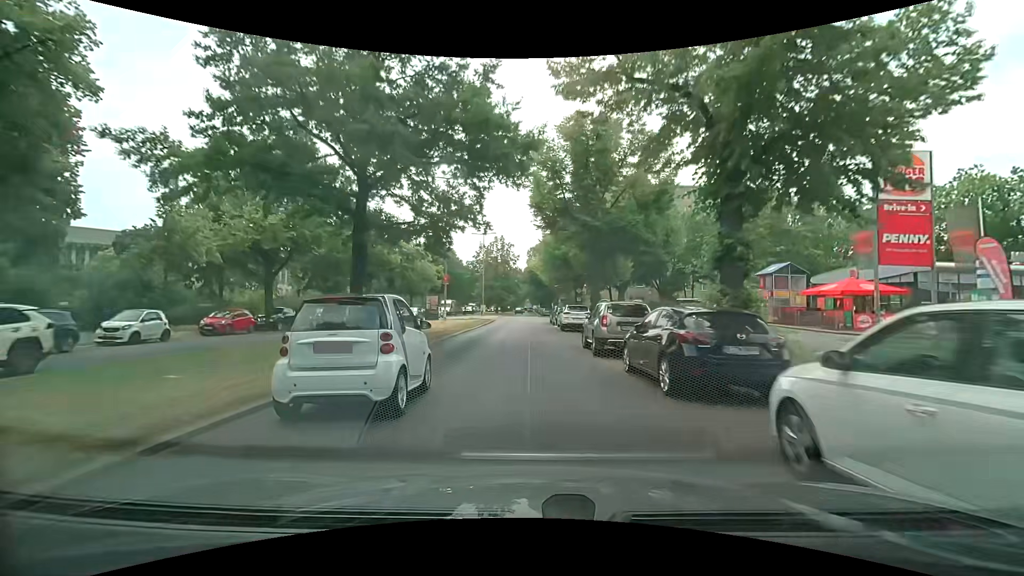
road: primary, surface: asphalt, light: Day
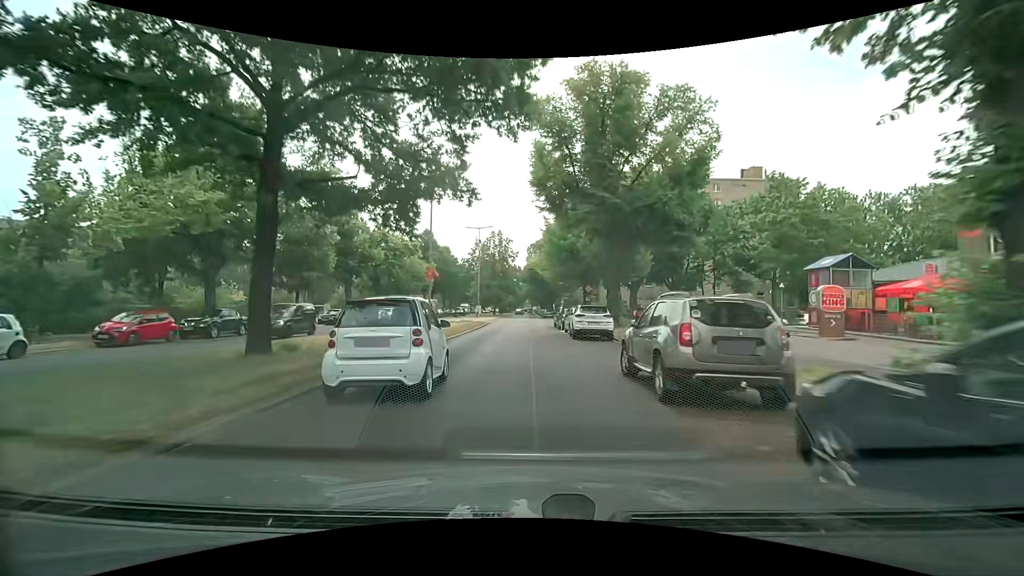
(0.0, +7.1) m; 0°
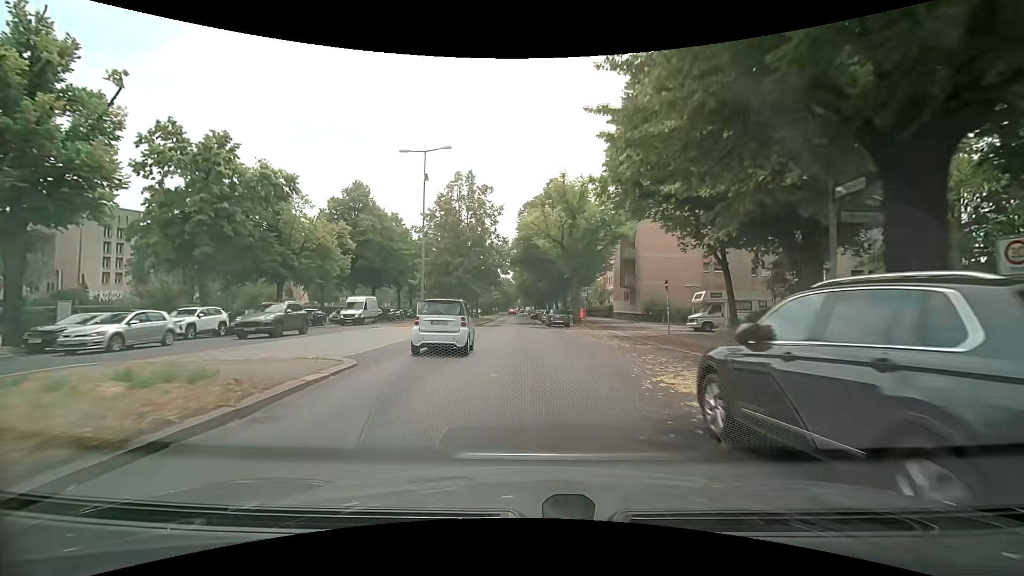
(+0.4, +35.2) m; +1°
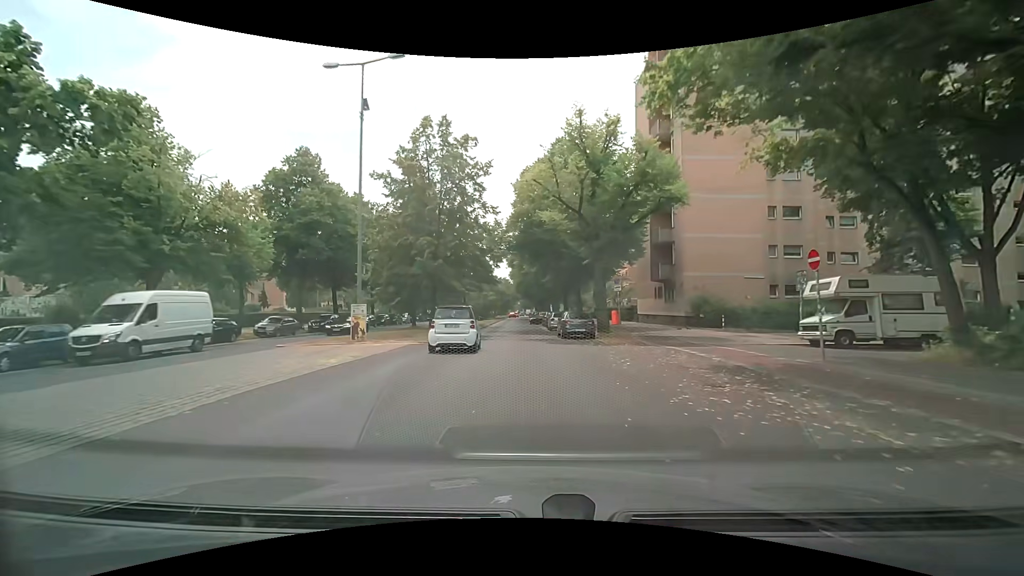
(0.0, +14.0) m; 0°
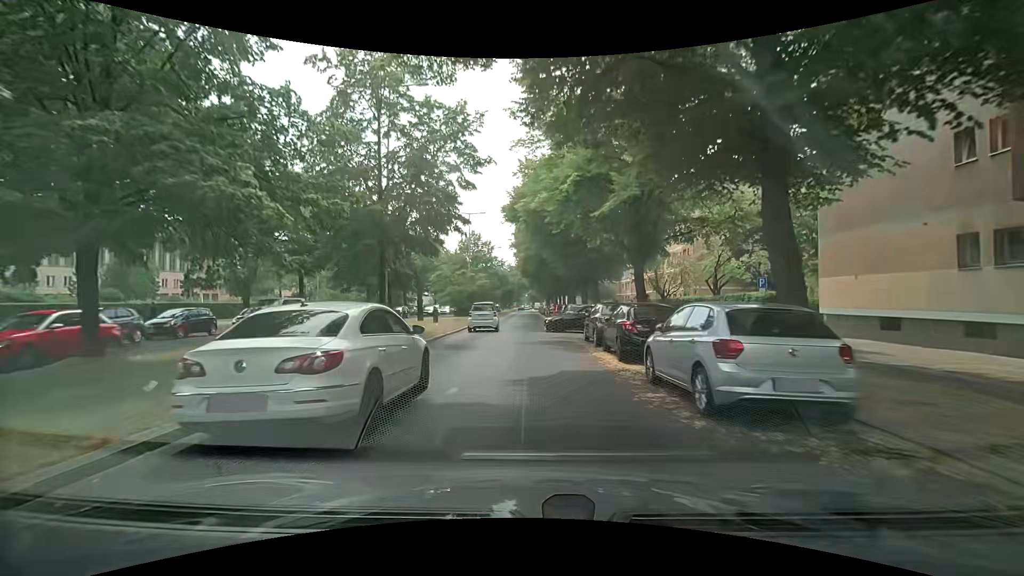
(-0.2, +31.3) m; 0°
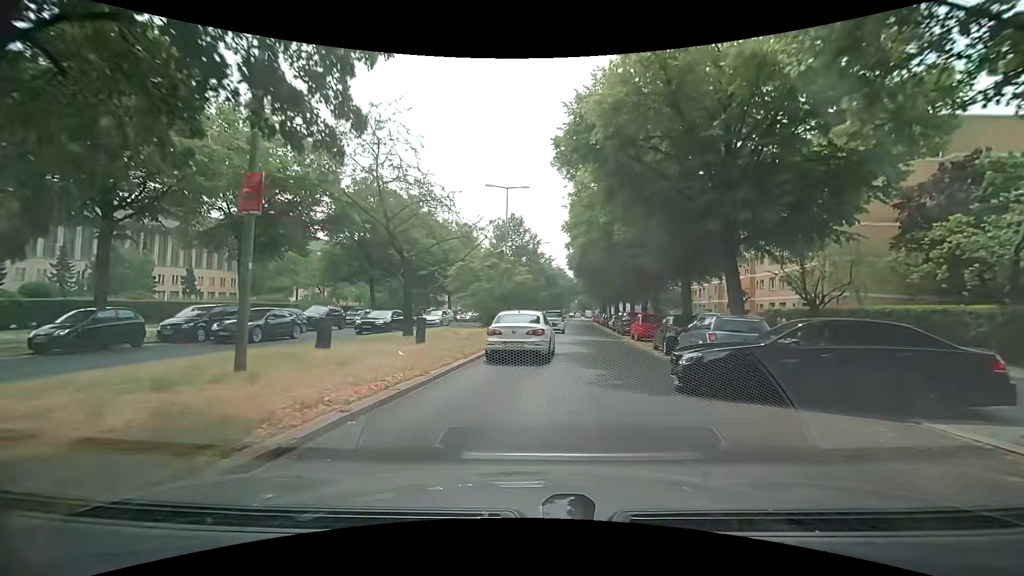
(-1.0, +16.5) m; -6°
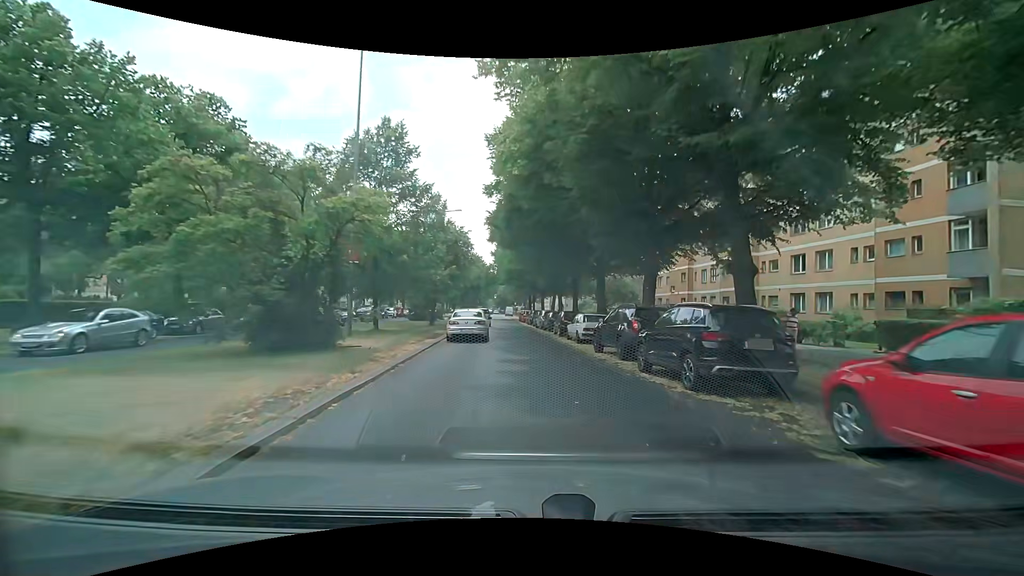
(+1.7, +24.8) m; +10°
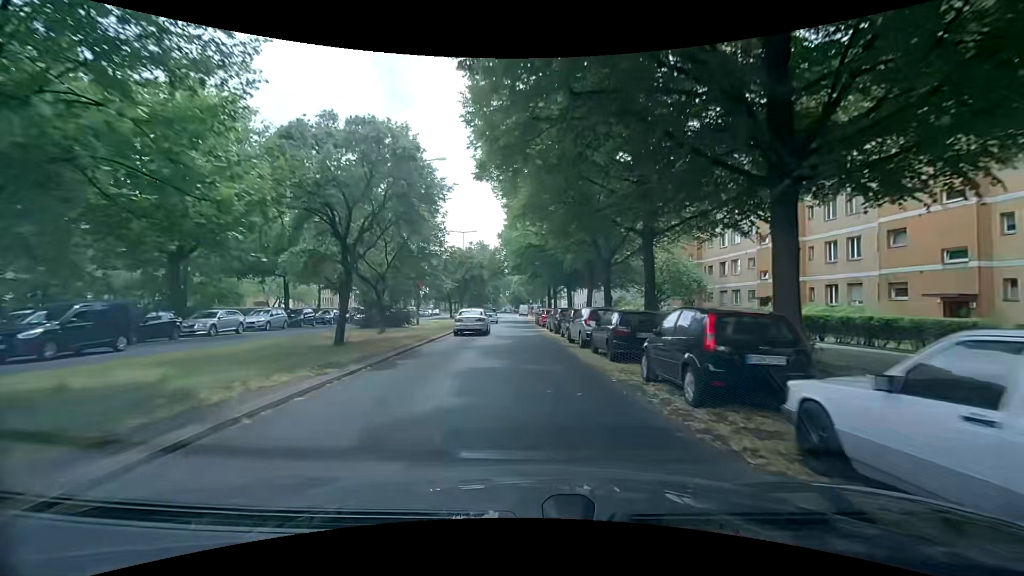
(-0.1, +20.3) m; -2°
(0, +10) (0, +20) (-1, +30) (-1, +40) (-1, +50) (-1, +60) (-1, +70) (-1, +80) (-1, +90) (0, +100) m
